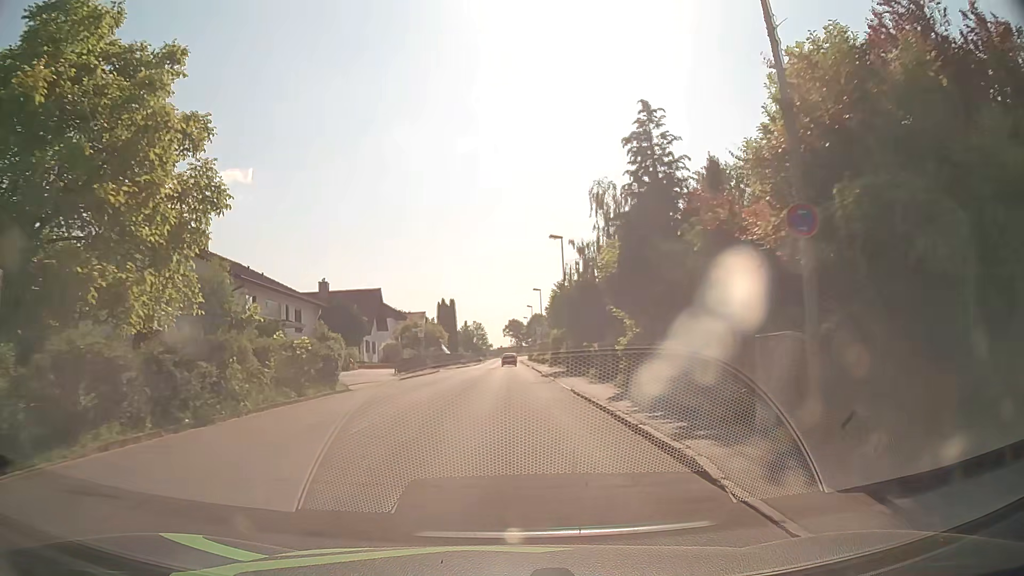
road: unclassified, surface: asphalt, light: Day
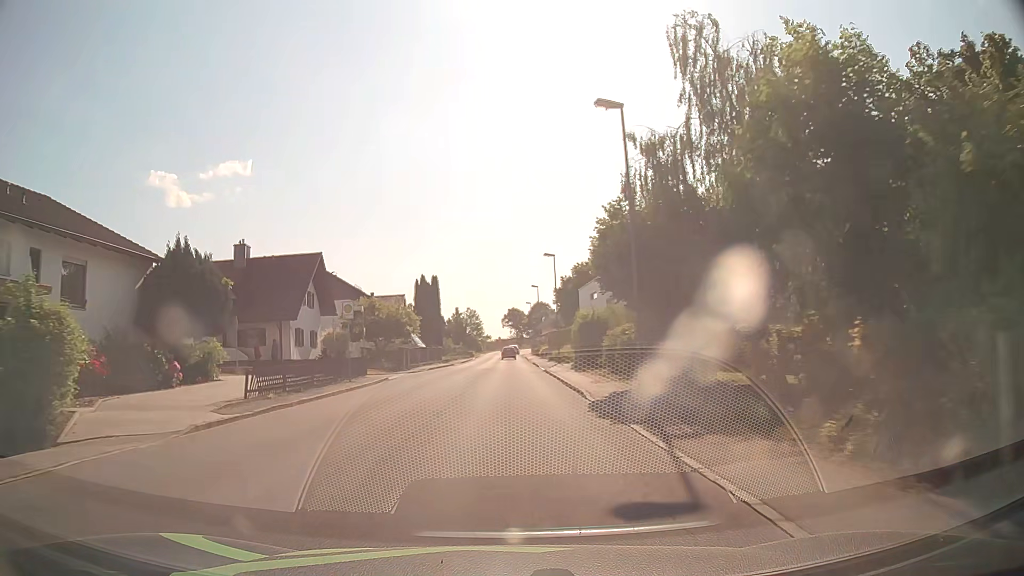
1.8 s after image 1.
(0.0, +21.7) m; 0°
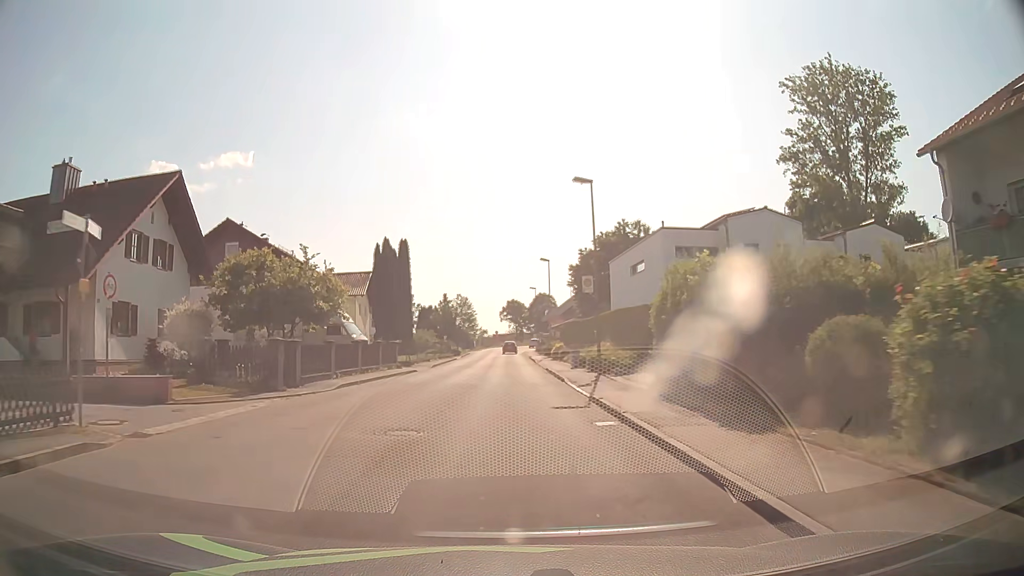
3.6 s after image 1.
(+0.1, +21.6) m; 0°
(0, +10) (0, +20) (0, +30) (0, +40) (0, +50) (0, +60) (0, +70) (+1, +80) (+1, +90) (+3, +100) m
